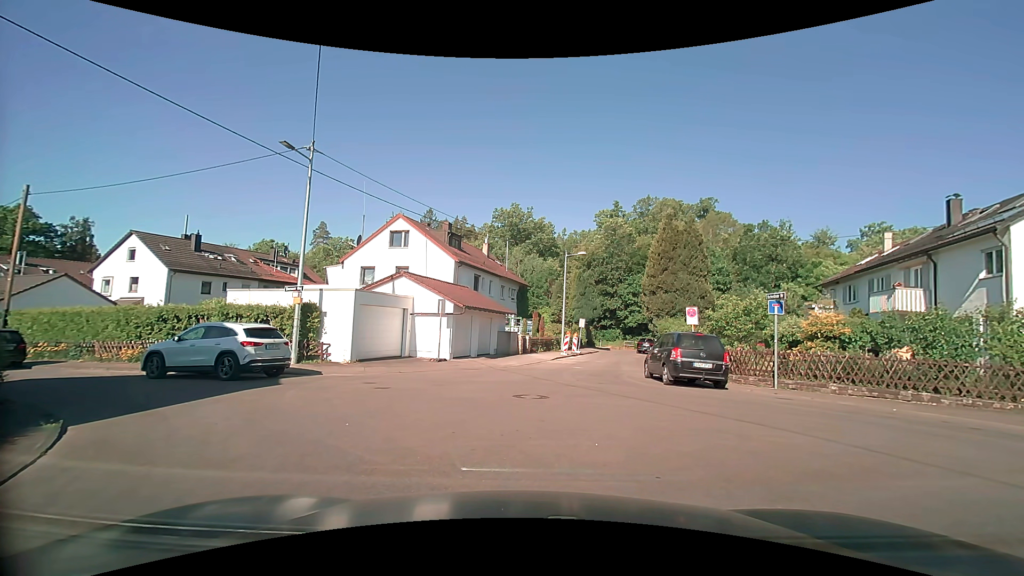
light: Day
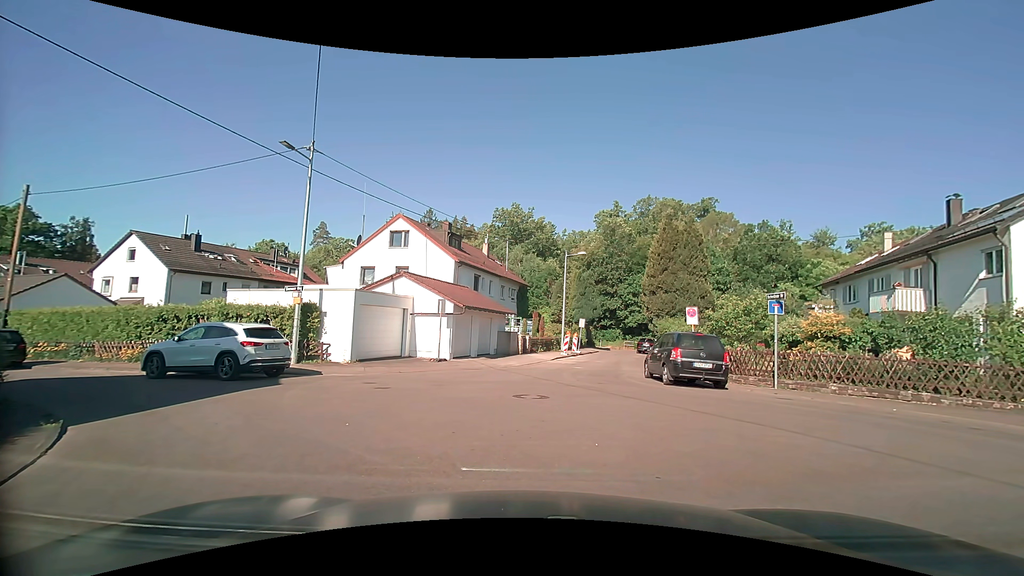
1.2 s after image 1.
(0.0, 0.0) m; 0°
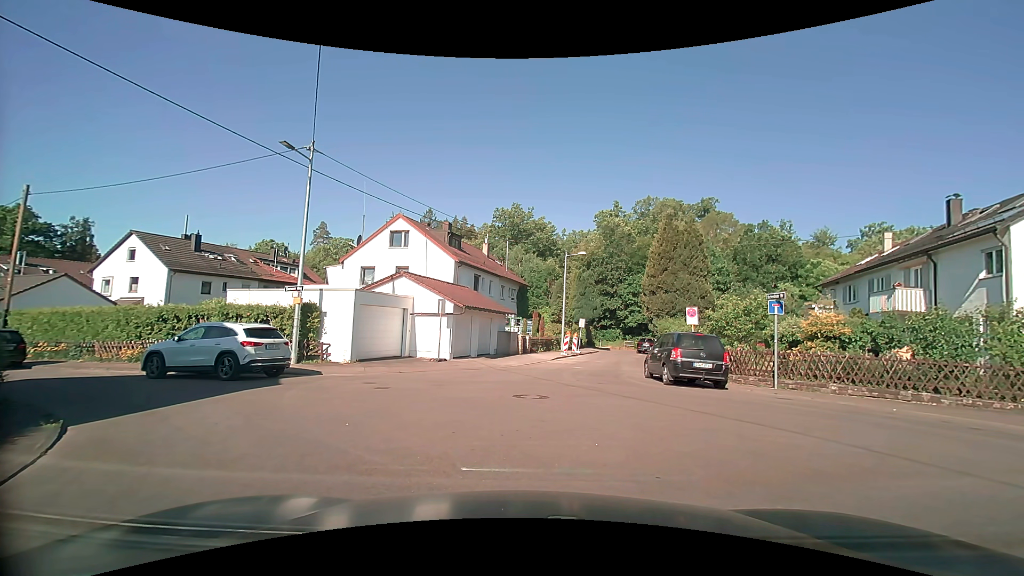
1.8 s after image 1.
(0.0, 0.0) m; 0°
